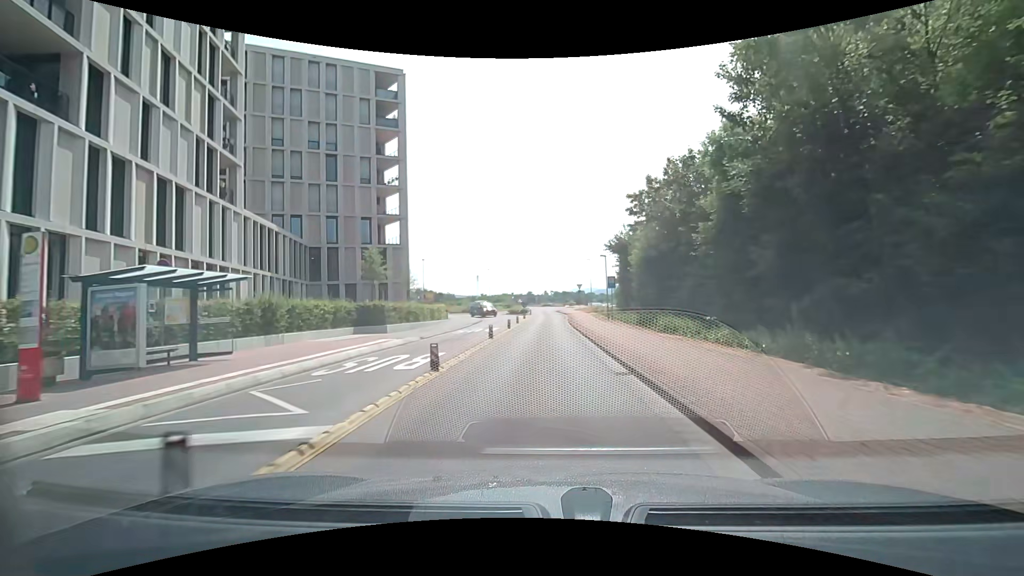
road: tertiary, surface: asphalt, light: Day
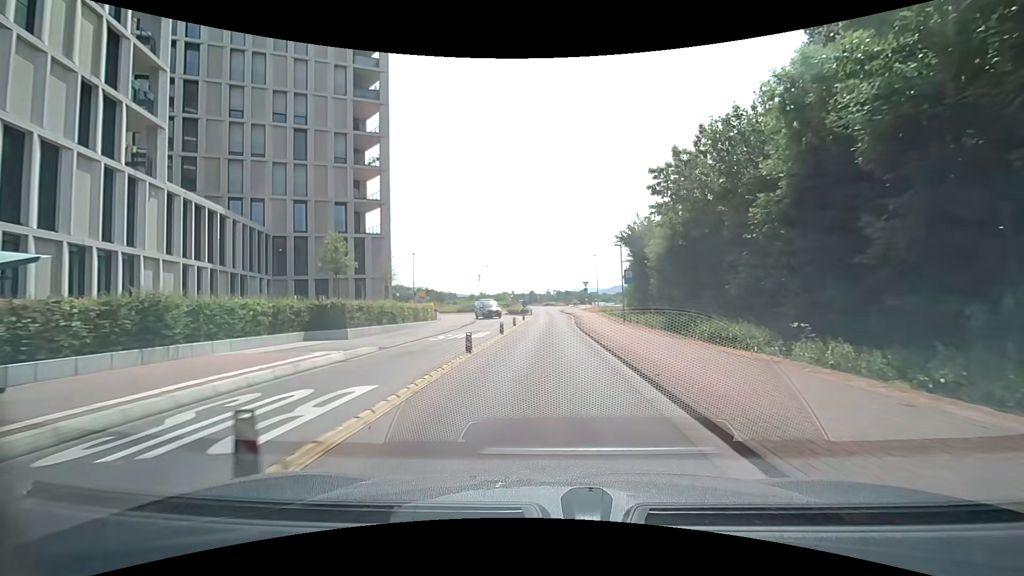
(0.0, +6.5) m; -1°
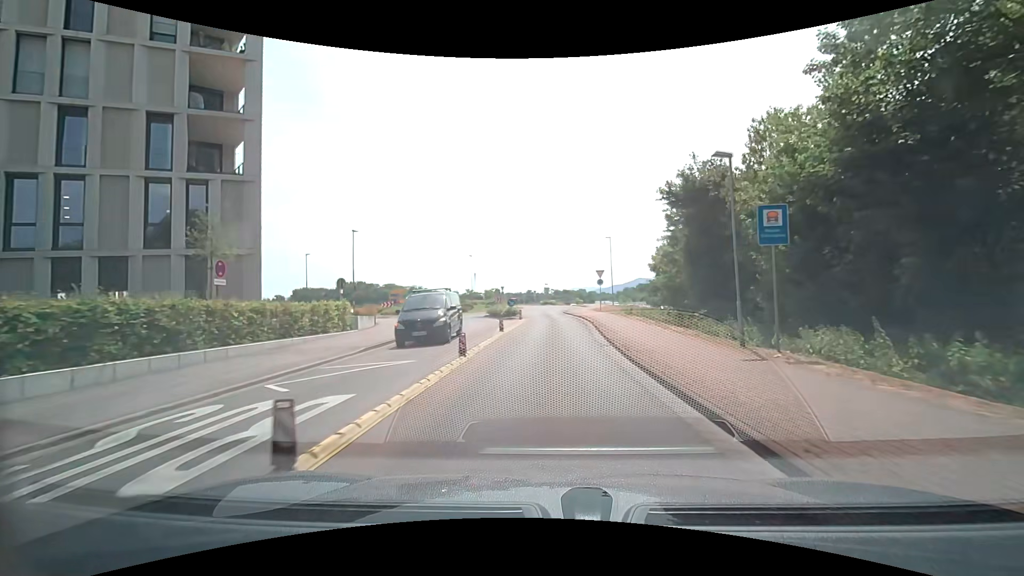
(0.0, +19.2) m; 0°
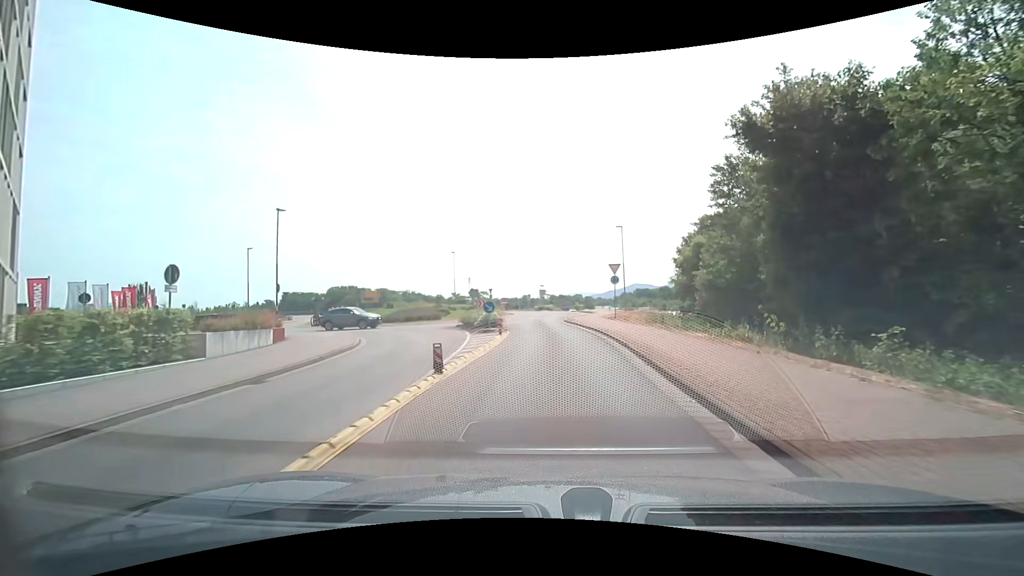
(0.0, +11.9) m; 0°
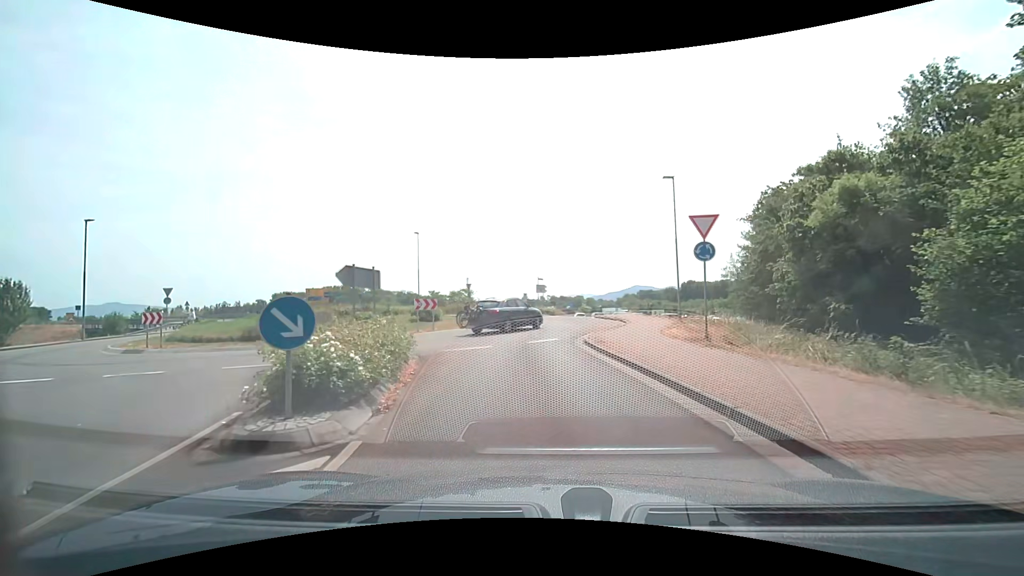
(+0.2, +18.8) m; 0°
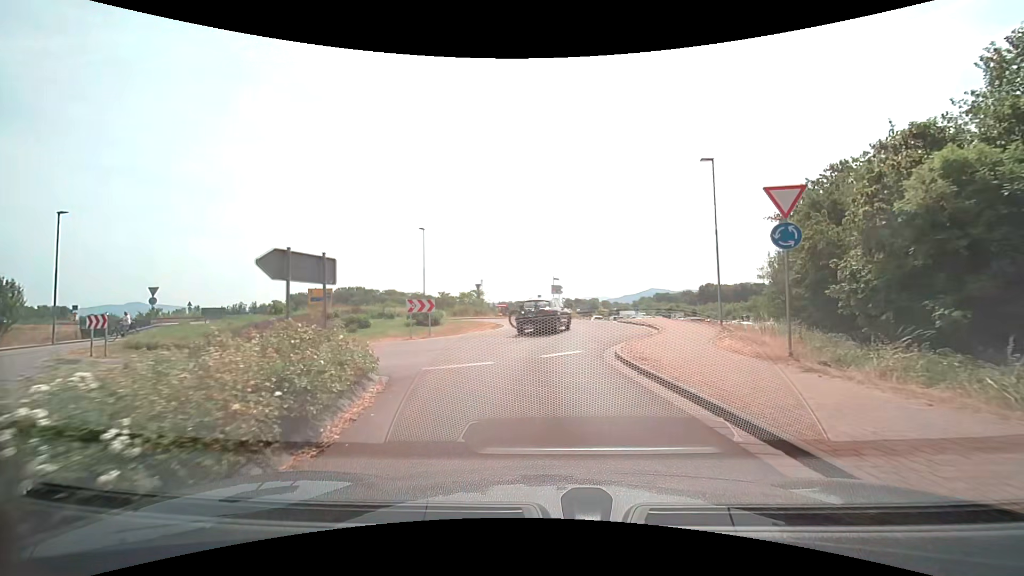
(0.0, +3.8) m; -1°
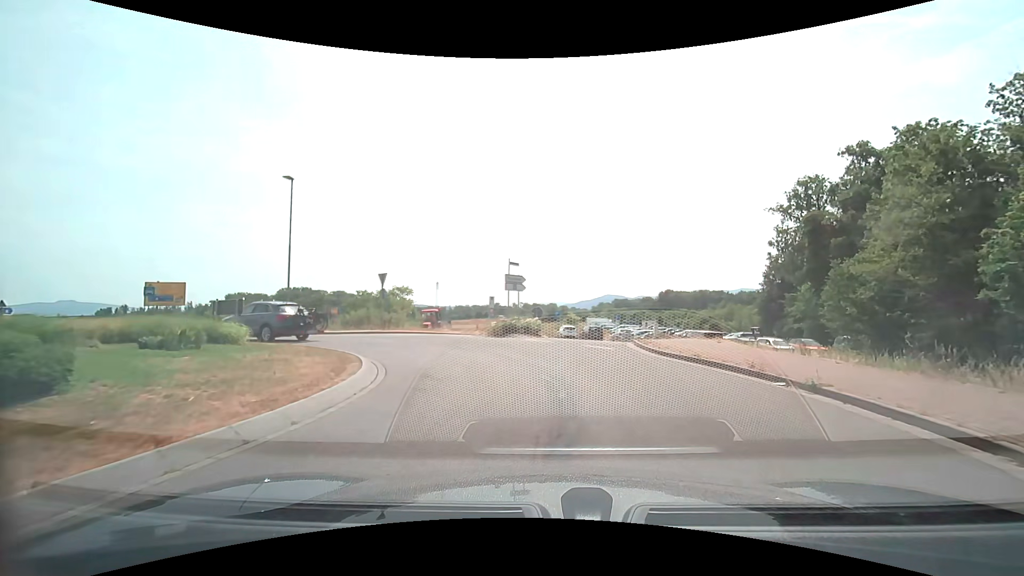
(-0.3, +17.9) m; +3°
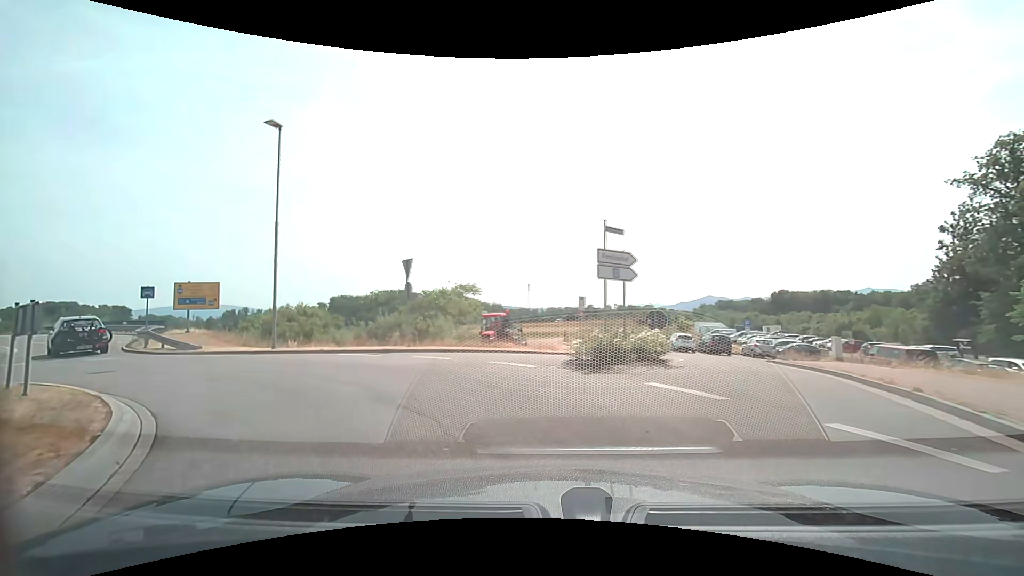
(-0.2, +10.0) m; -9°
(-2, +10) (-10, +16) (-19, +20) (-26, +27) (-33, +35) (-41, +41) (-50, +45) (-58, +50) (-67, +55) (-76, +60) m
